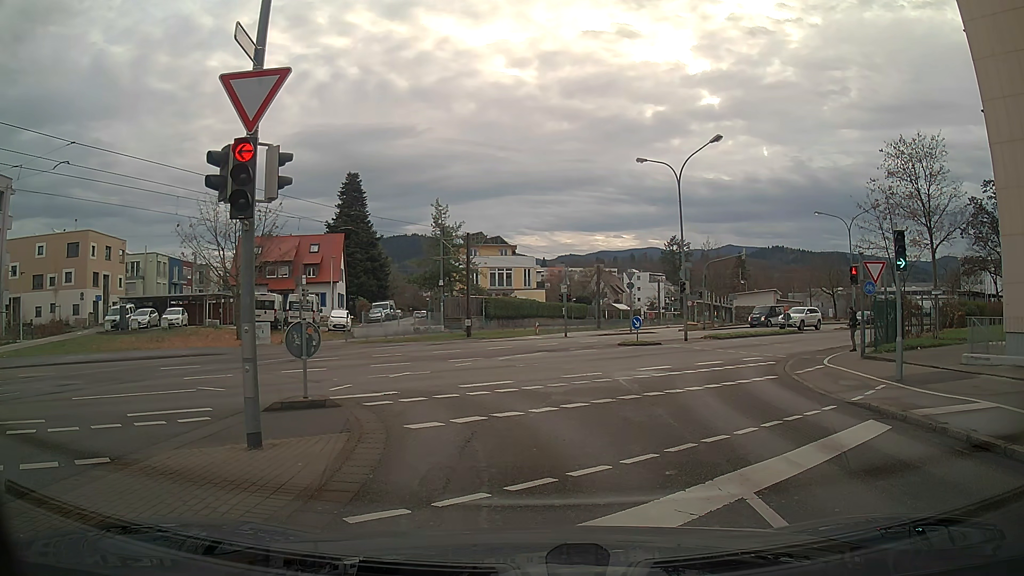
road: residential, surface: asphalt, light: Day
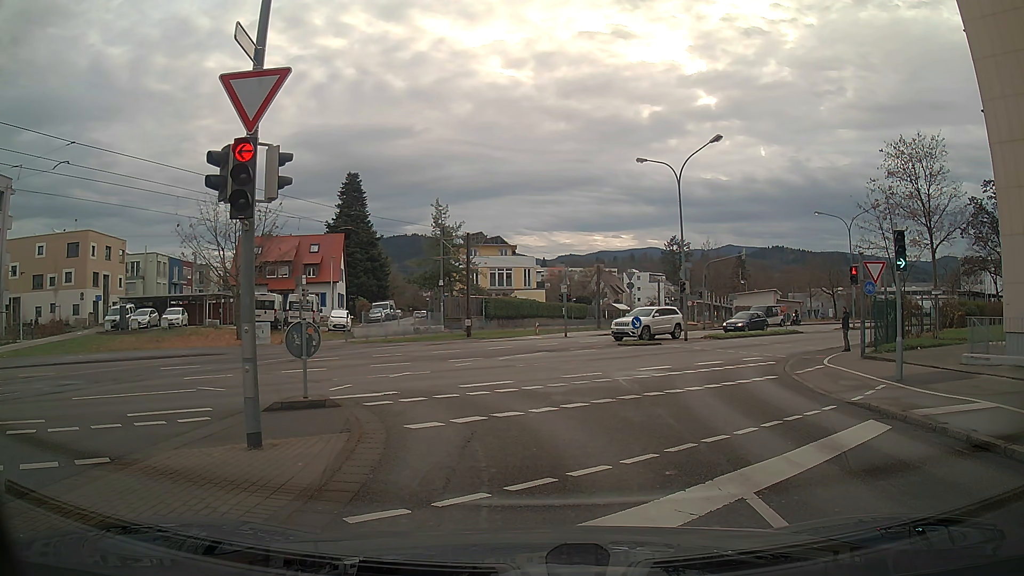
(0.0, 0.0) m; 0°
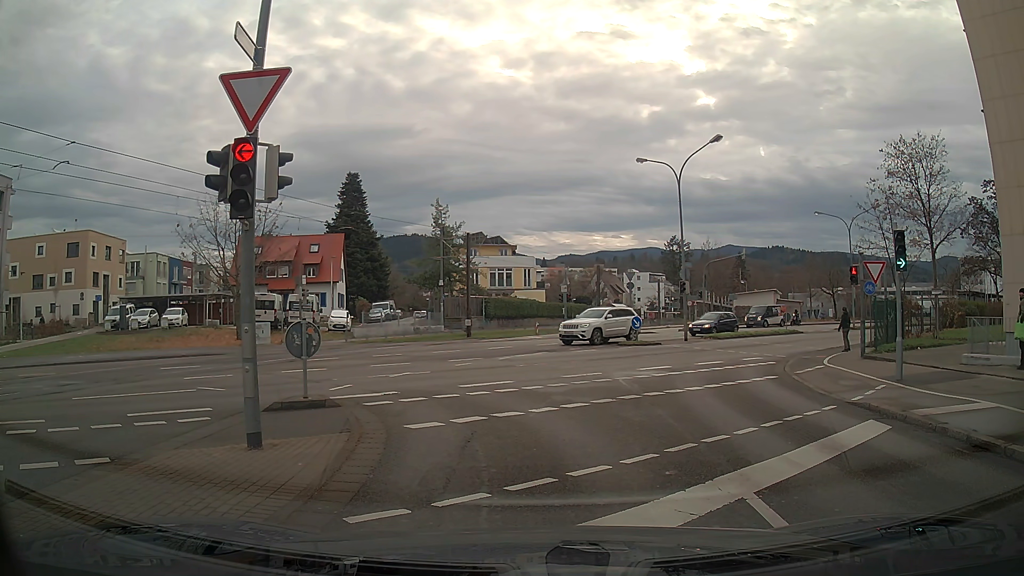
(0.0, 0.0) m; 0°
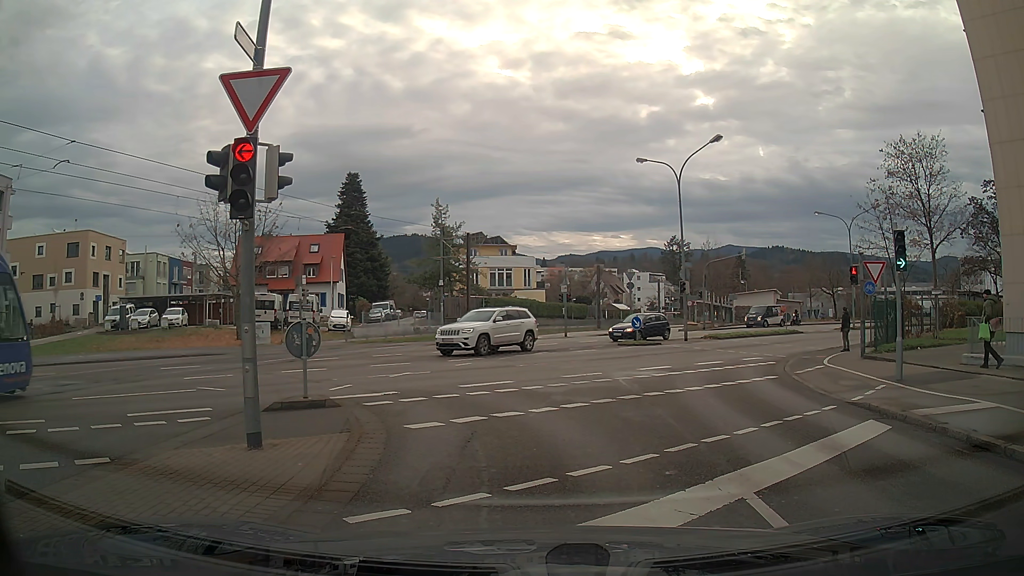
(0.0, 0.0) m; 0°
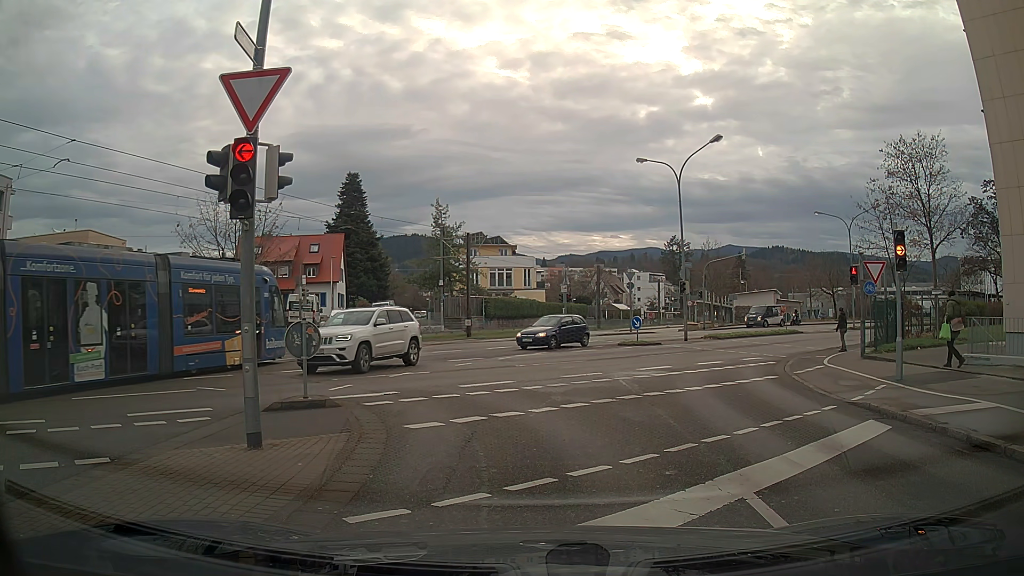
(0.0, 0.0) m; 0°
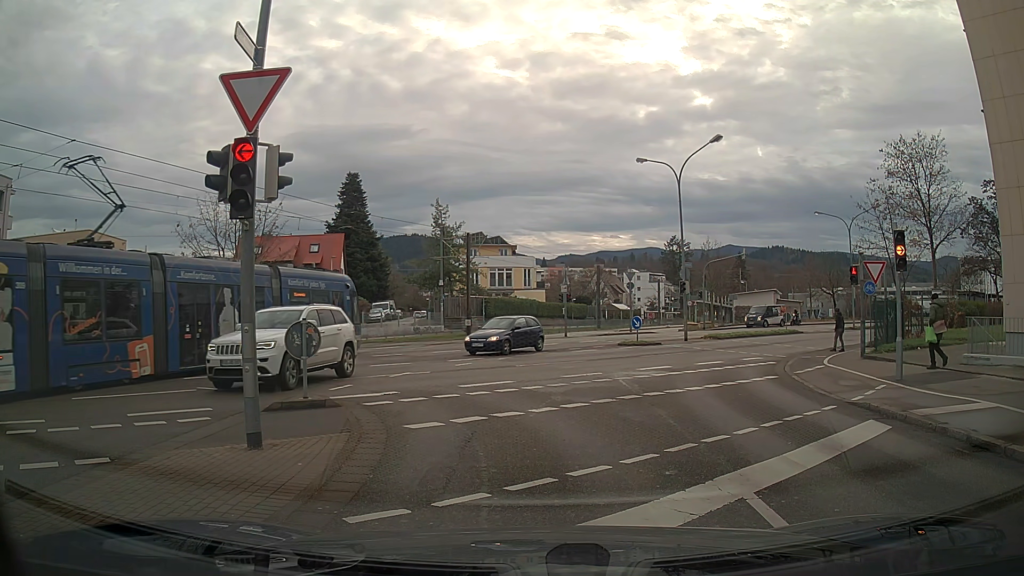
(0.0, 0.0) m; 0°
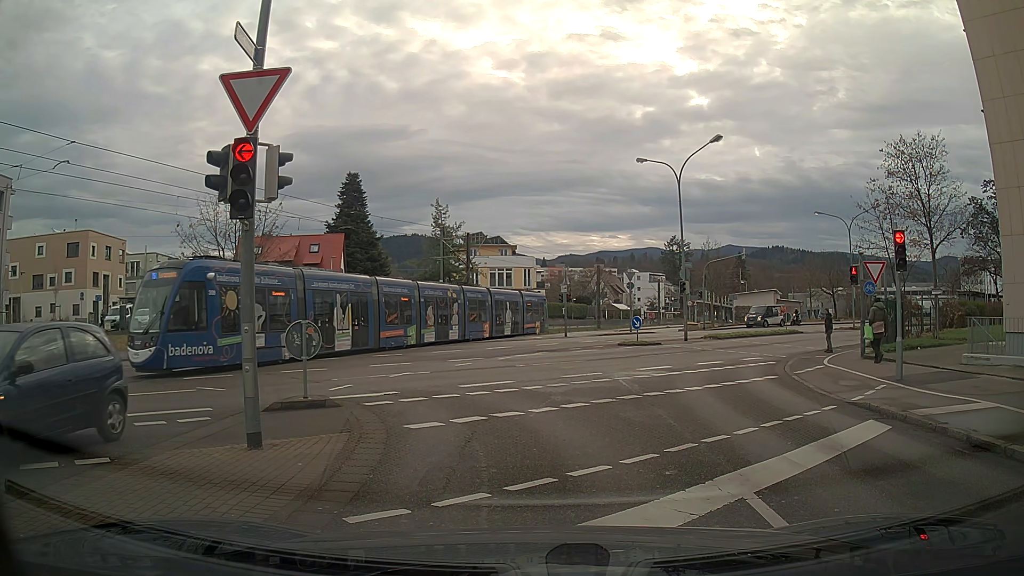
(0.0, 0.0) m; 0°
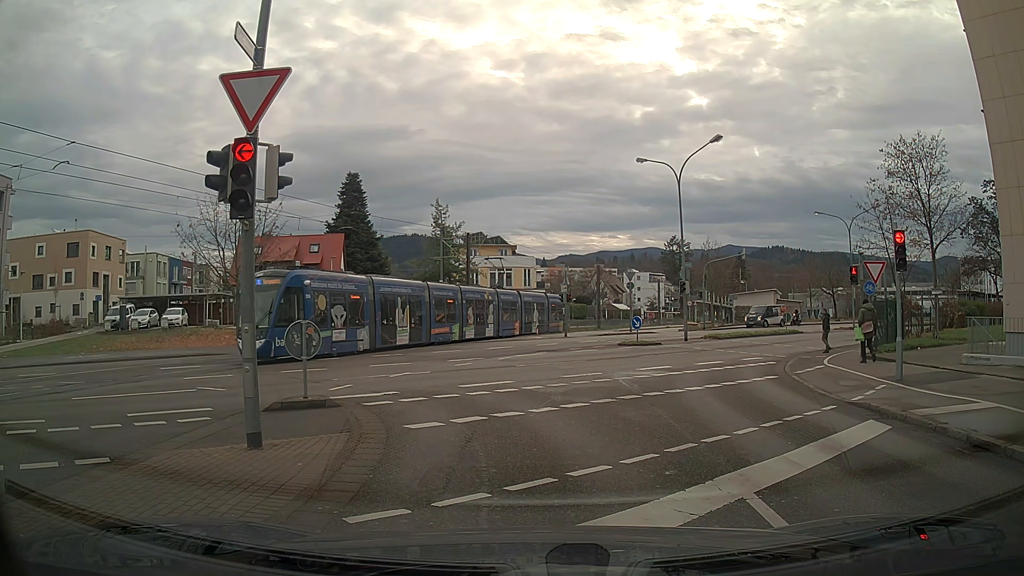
(0.0, 0.0) m; 0°
